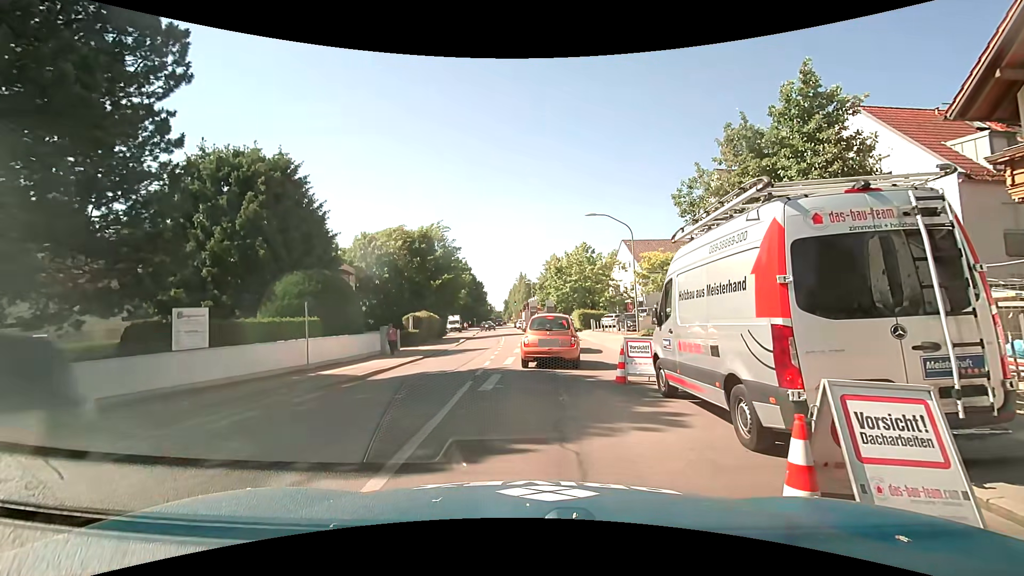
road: secondary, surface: asphalt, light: Day
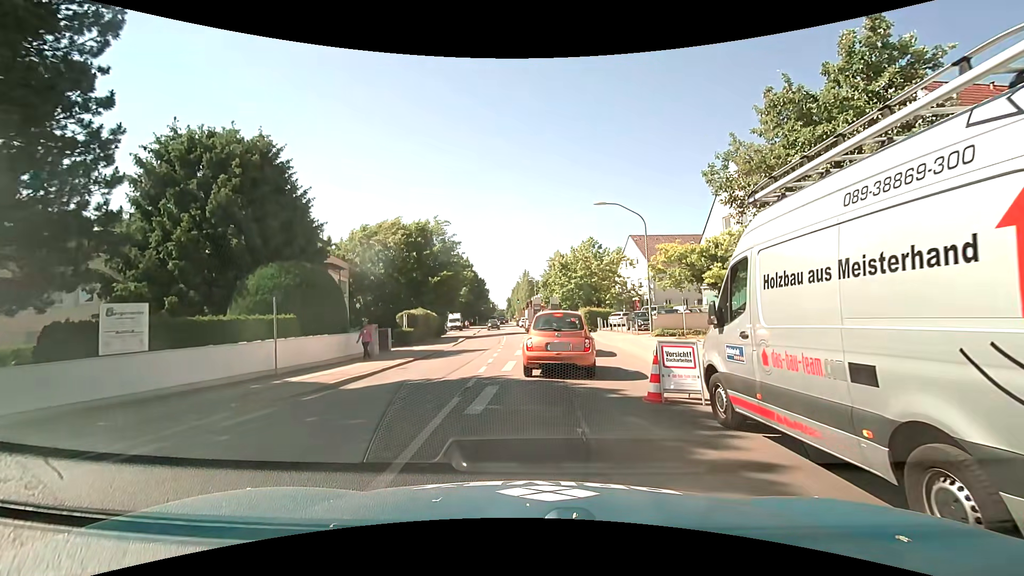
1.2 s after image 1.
(0.0, +2.7) m; -1°
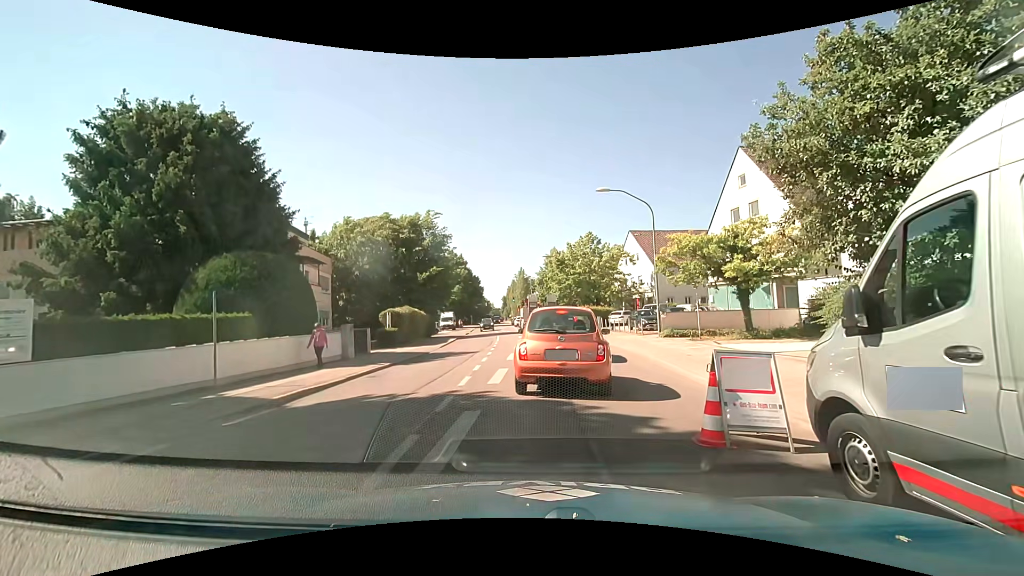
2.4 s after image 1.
(0.0, +2.9) m; 0°
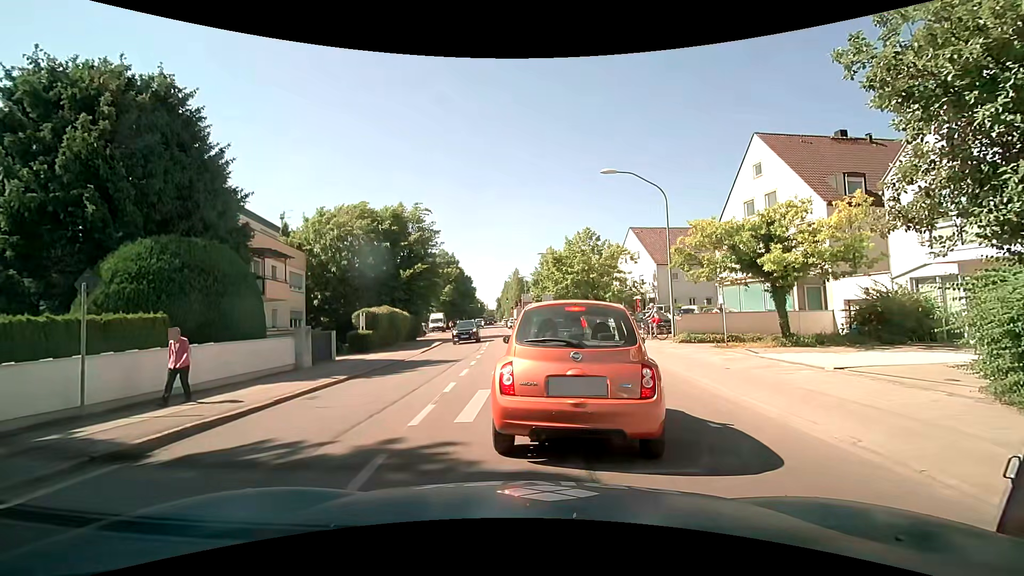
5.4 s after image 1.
(0.0, +3.5) m; 0°
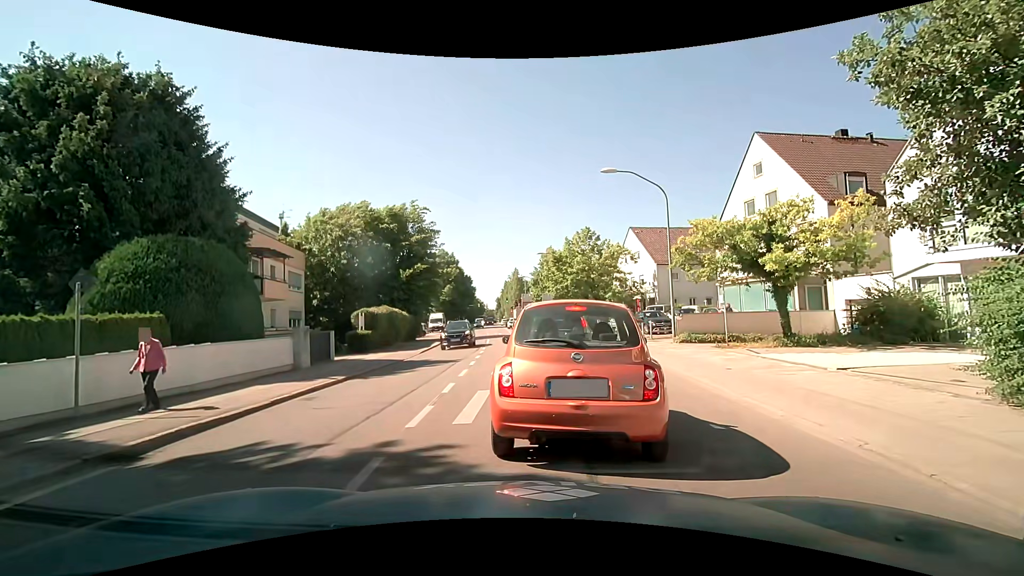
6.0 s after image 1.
(0.0, +0.1) m; 0°
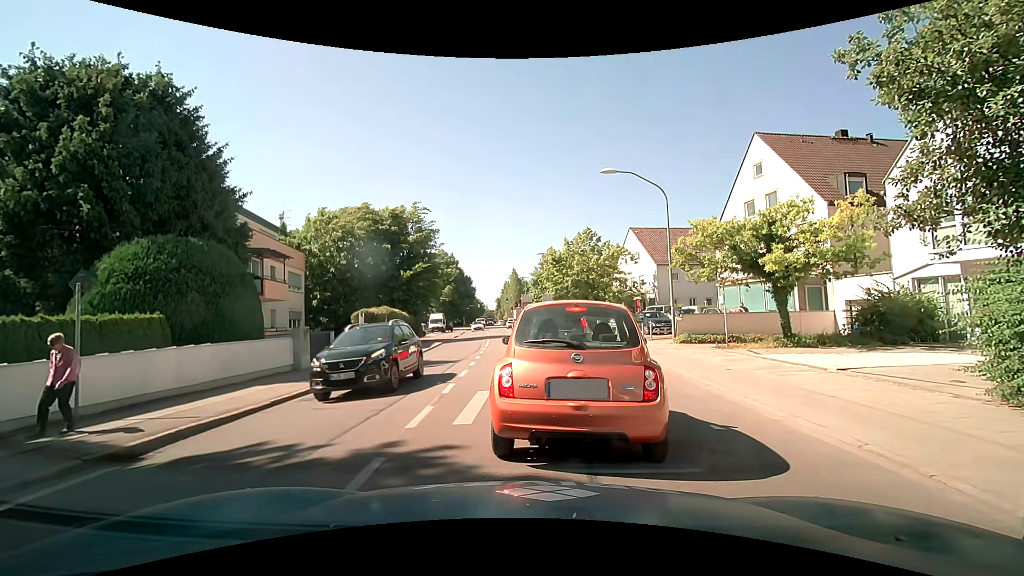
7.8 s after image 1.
(0.0, +0.1) m; 0°
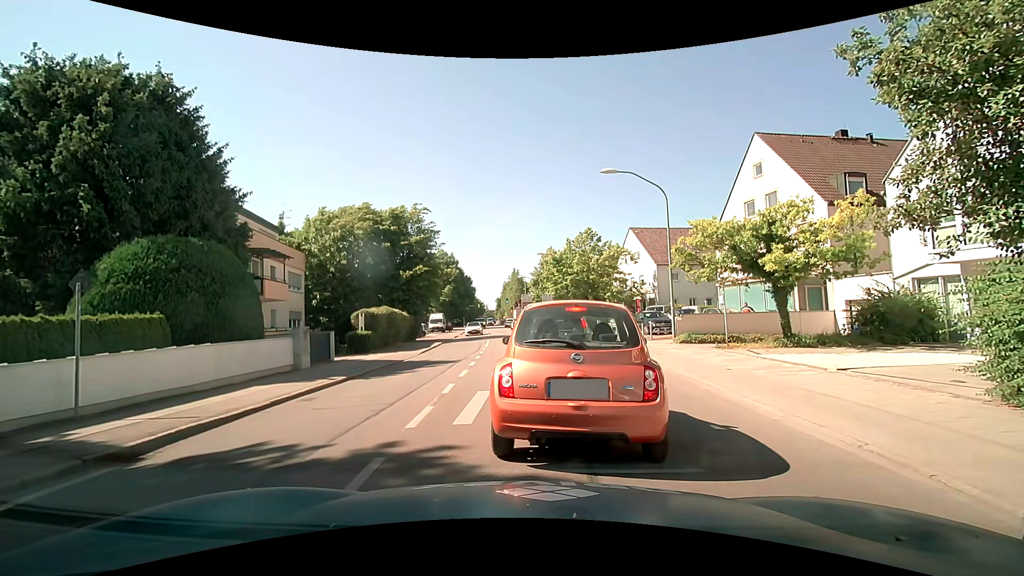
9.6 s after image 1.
(0.0, 0.0) m; 0°
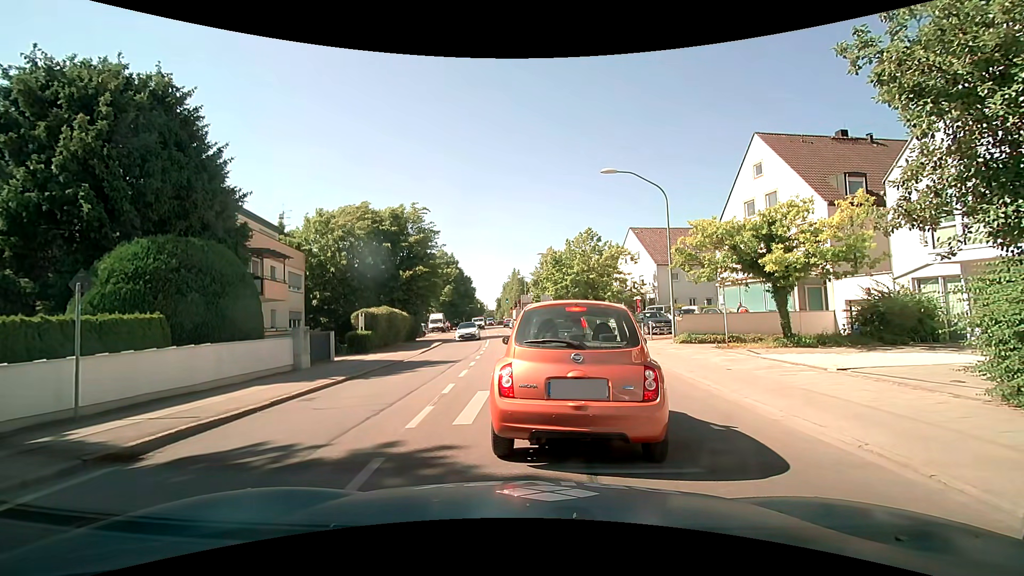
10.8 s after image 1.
(0.0, 0.0) m; 0°
